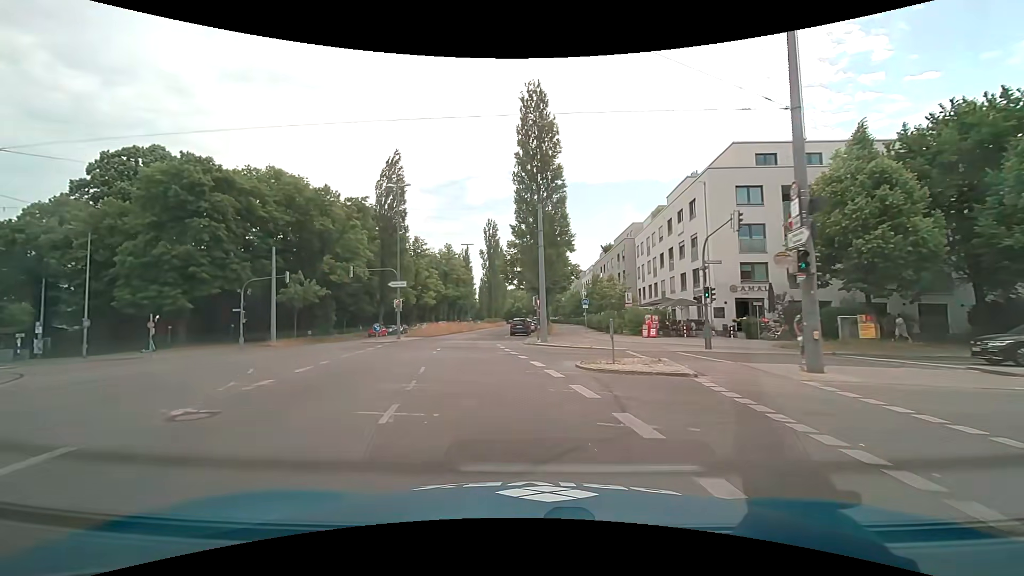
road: secondary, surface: asphalt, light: Day
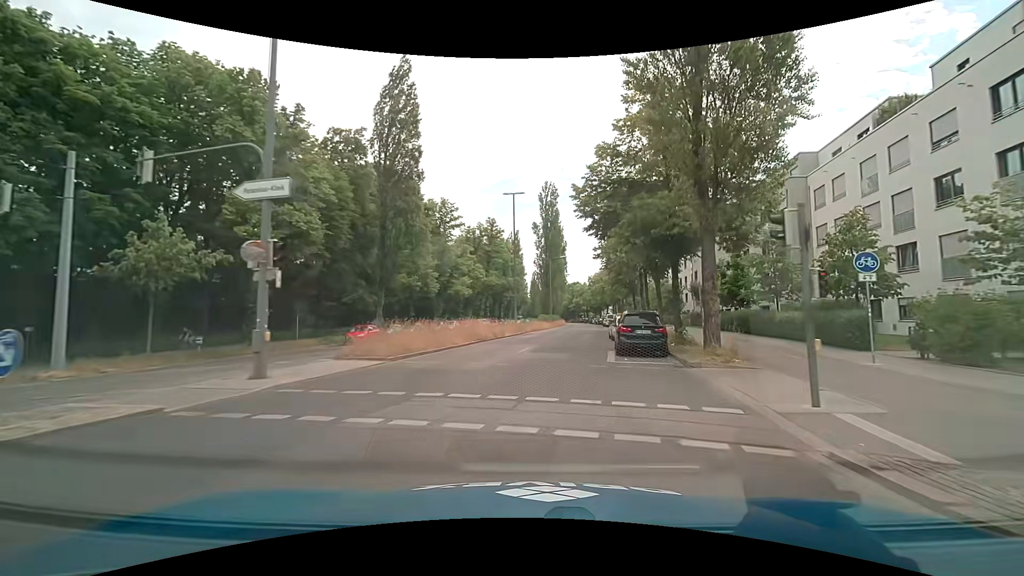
(-2.9, +28.3) m; -6°
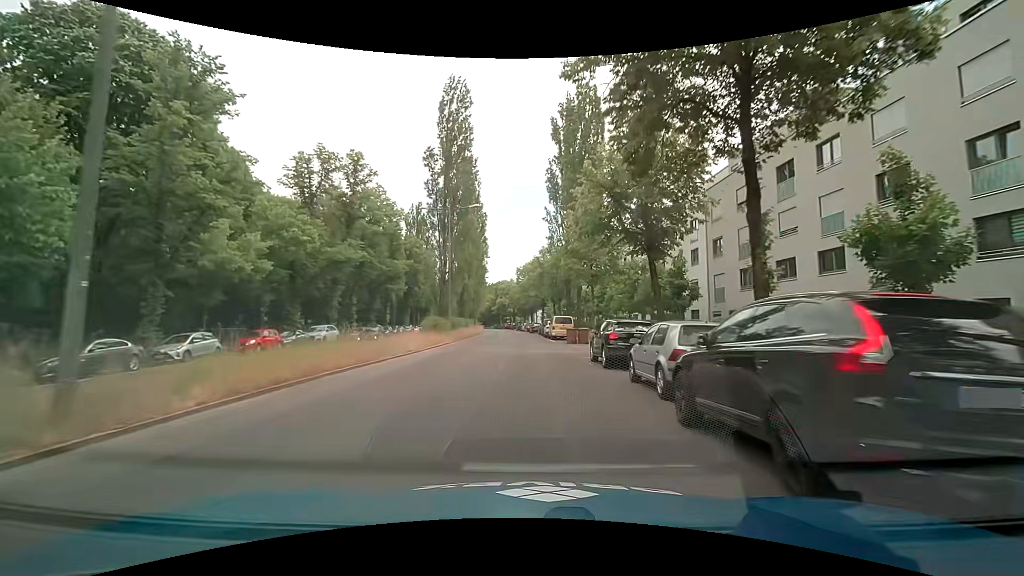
(+3.4, +36.9) m; +9°
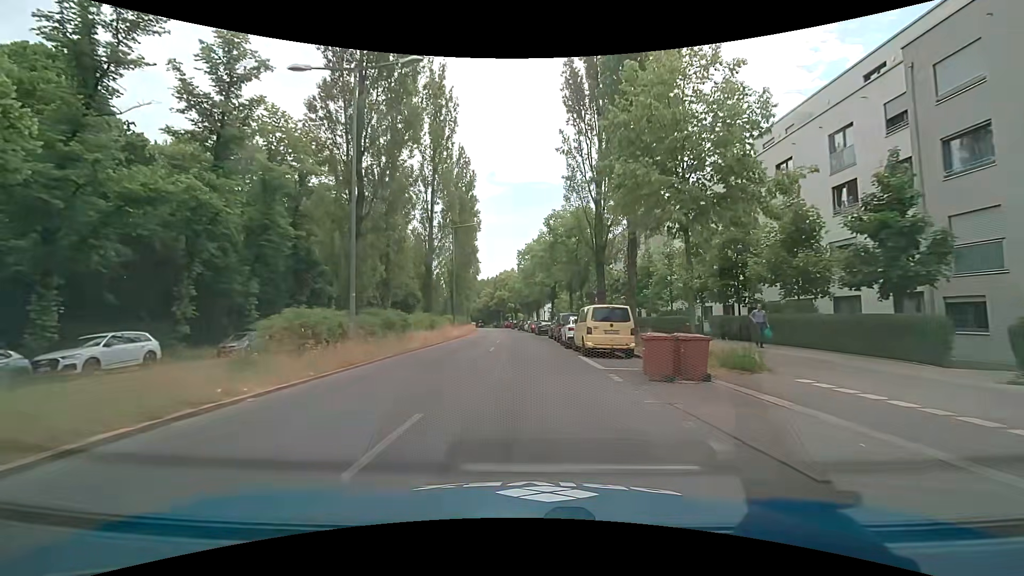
(-0.3, +22.5) m; 0°
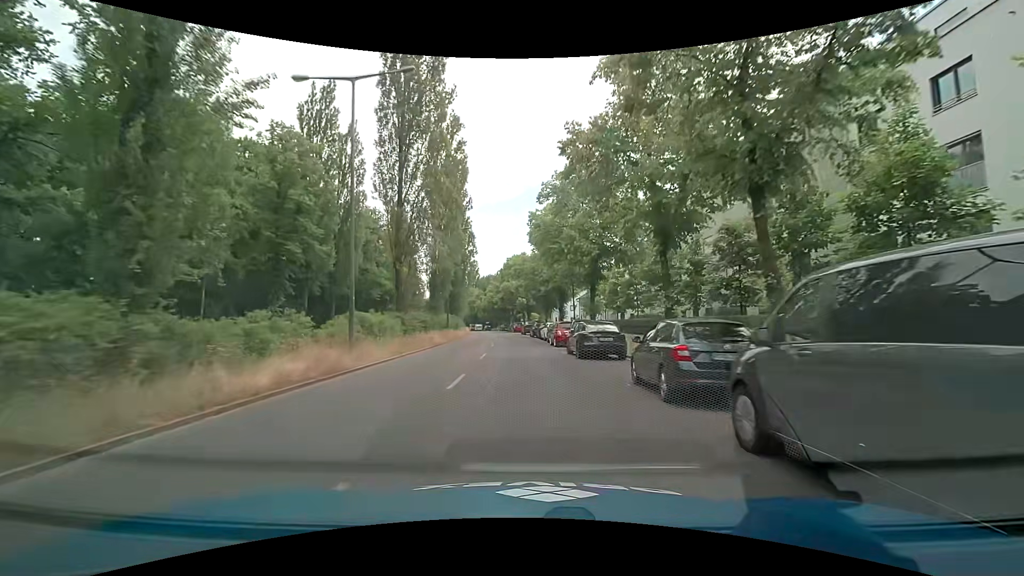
(-1.0, +30.0) m; -3°
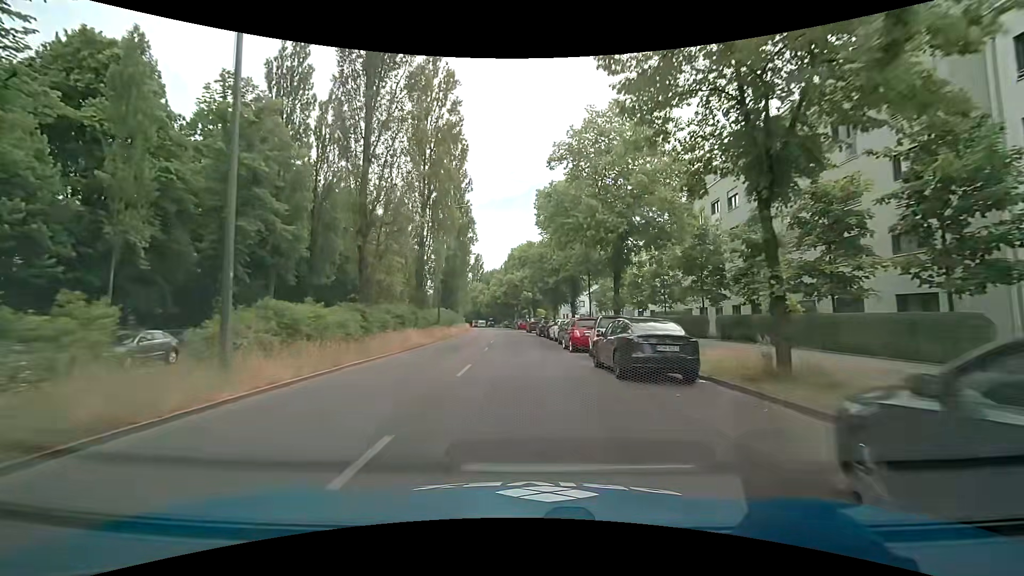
(0.0, +7.6) m; -1°
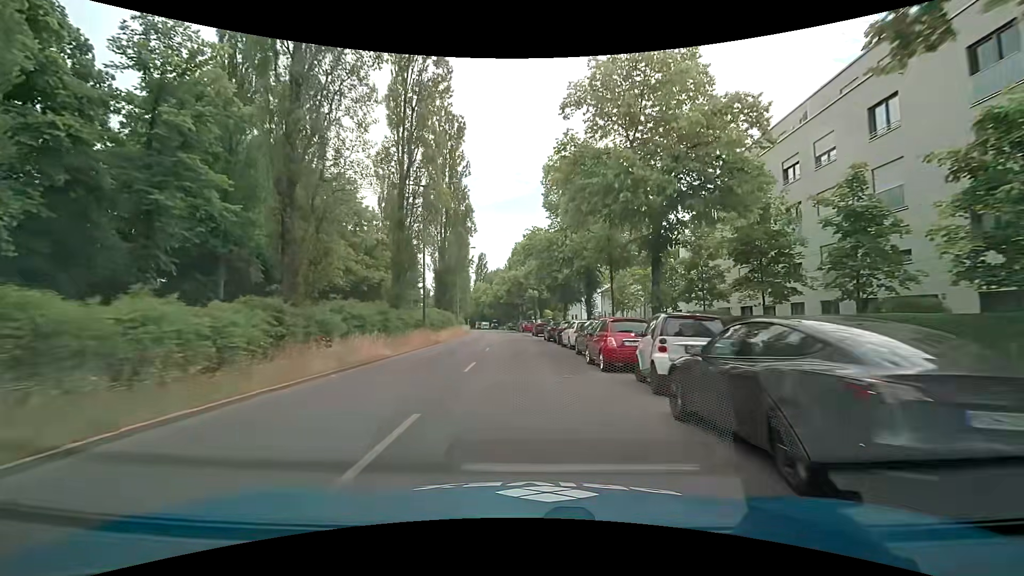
(0.0, +7.6) m; +1°
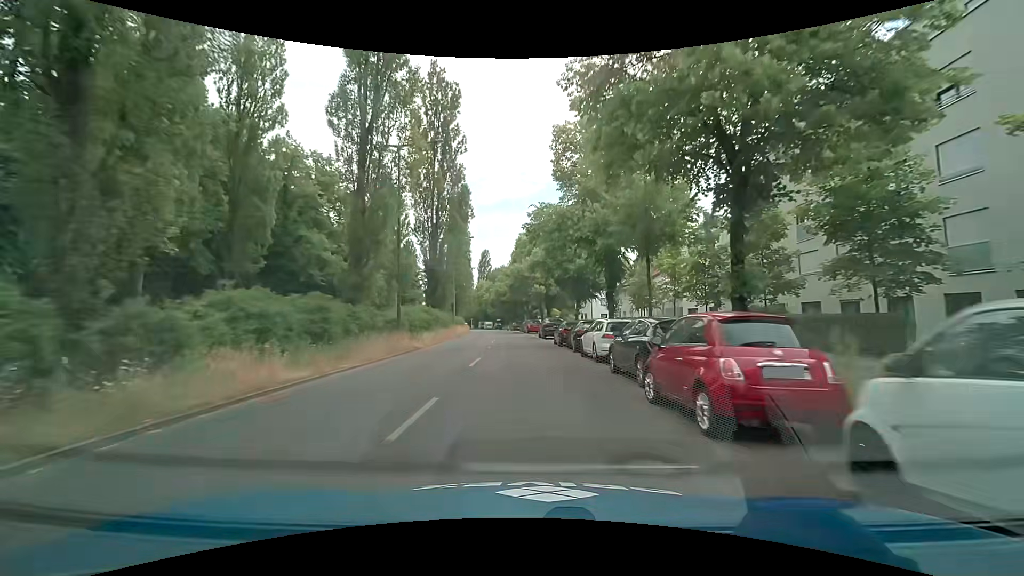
(-0.1, +7.6) m; 0°
